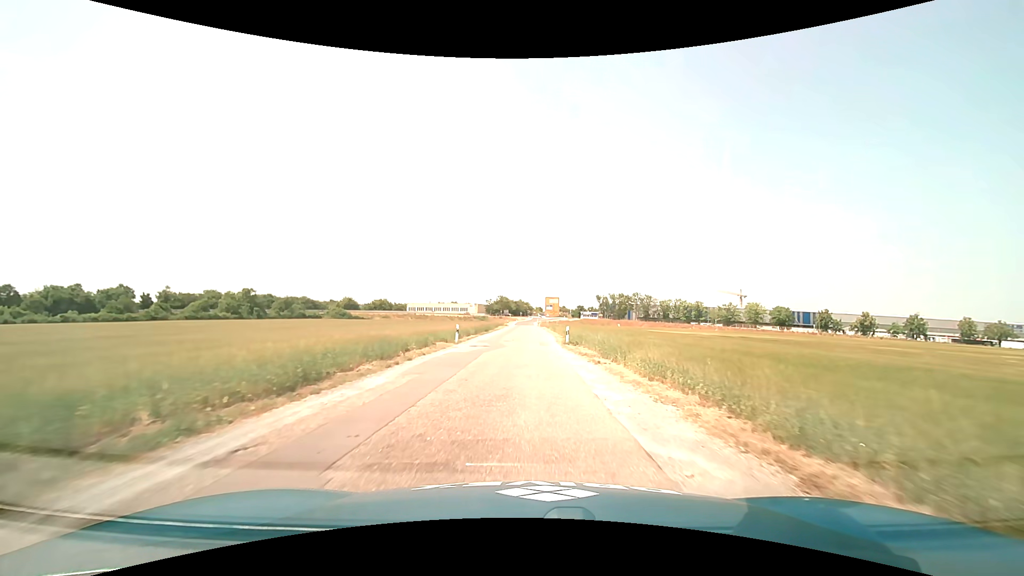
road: unclassified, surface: asphalt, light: Day
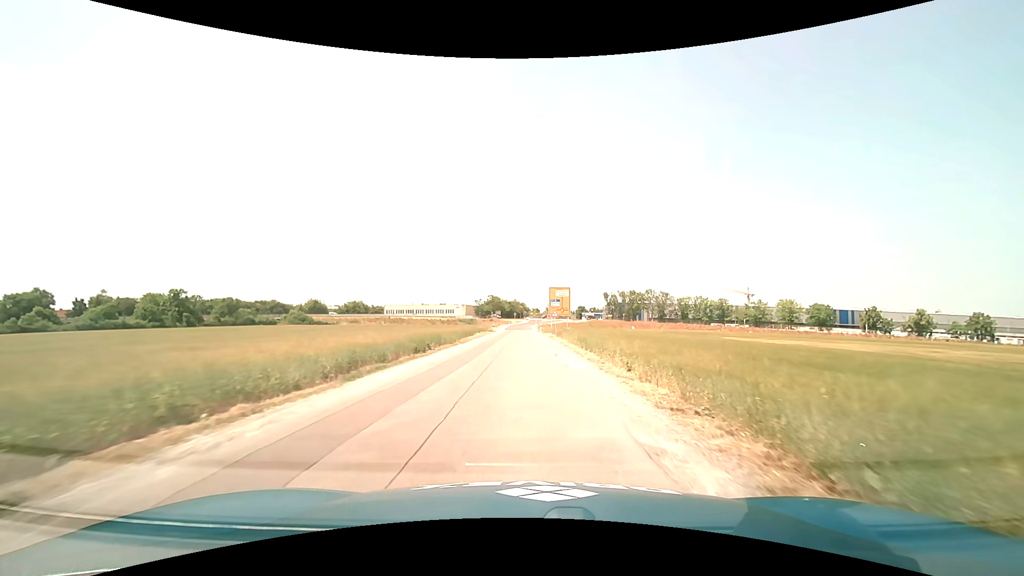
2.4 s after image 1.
(-0.1, +31.5) m; 0°
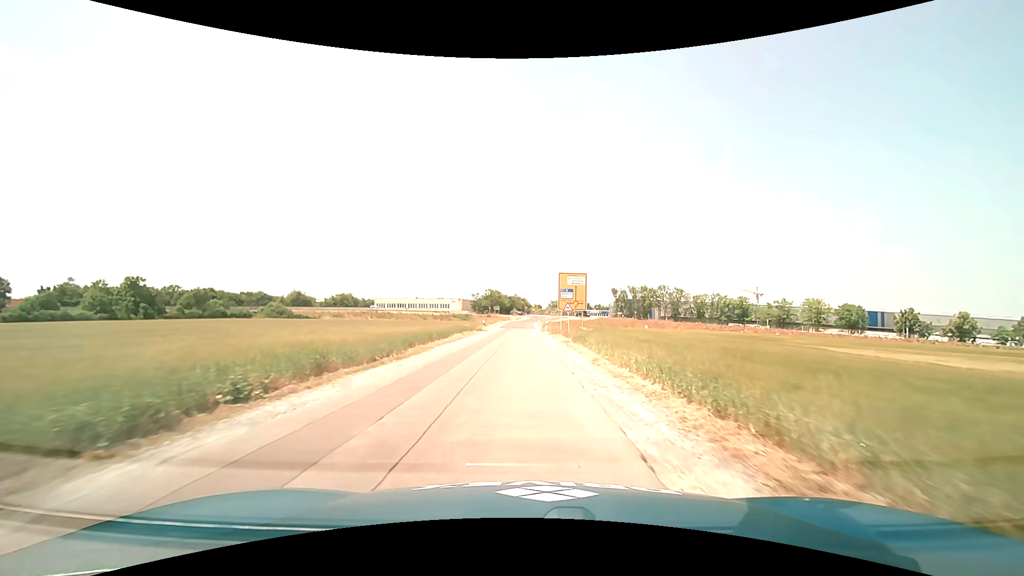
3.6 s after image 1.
(+0.1, +15.7) m; 0°
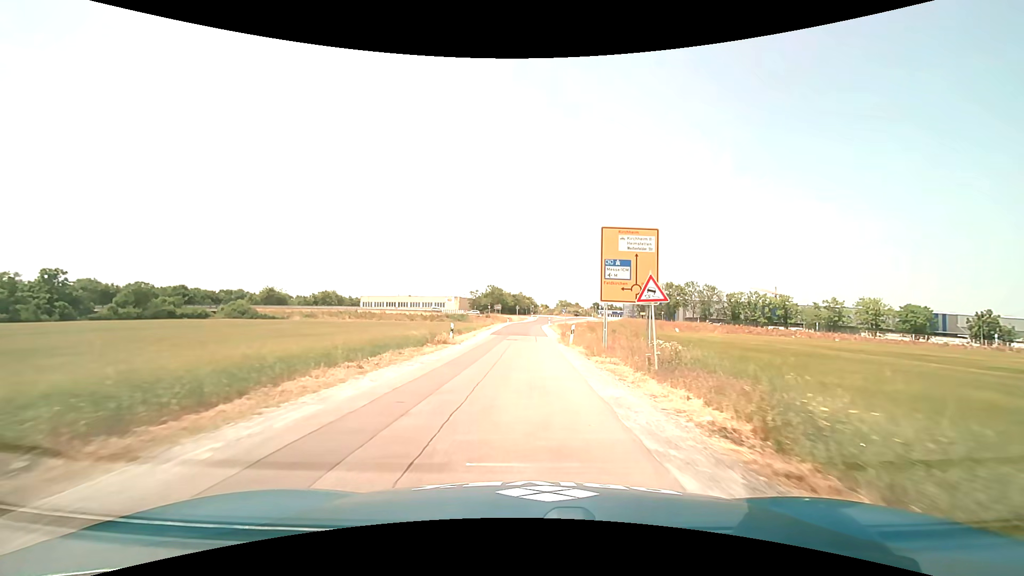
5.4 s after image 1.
(-0.1, +23.3) m; -1°
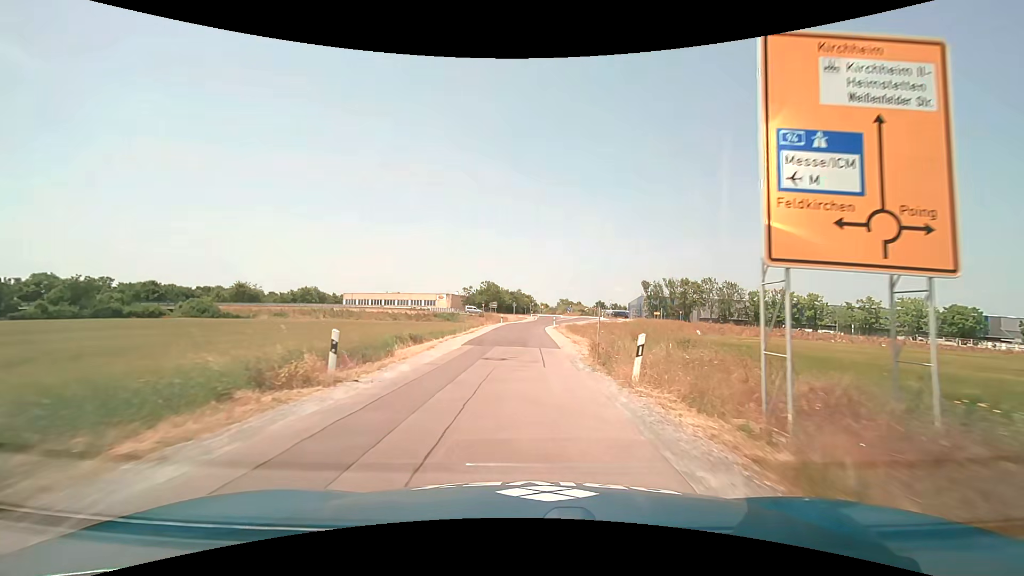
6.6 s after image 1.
(0.0, +15.3) m; 0°
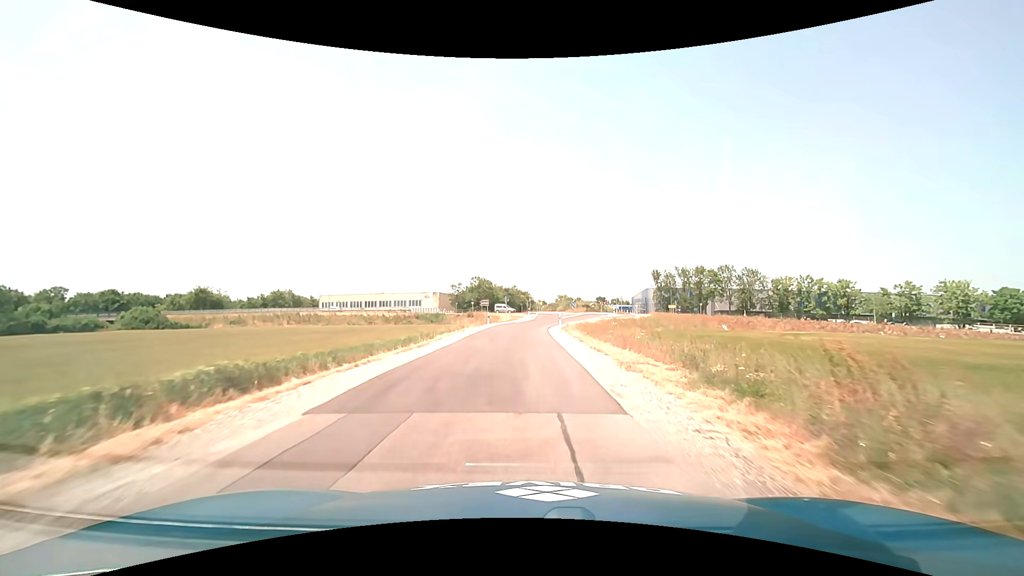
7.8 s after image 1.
(+0.1, +15.0) m; +1°
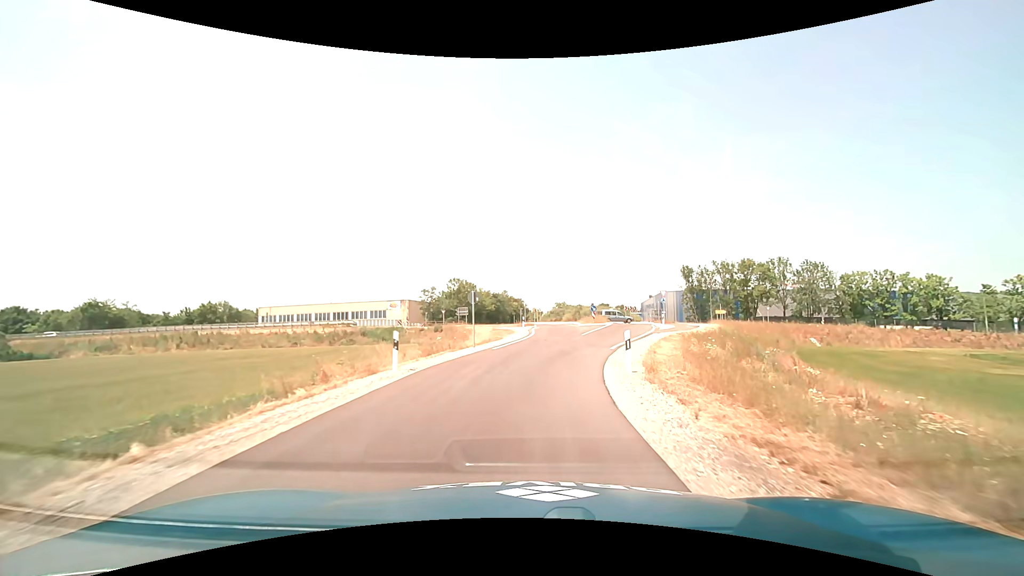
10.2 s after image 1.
(-0.4, +28.3) m; 0°
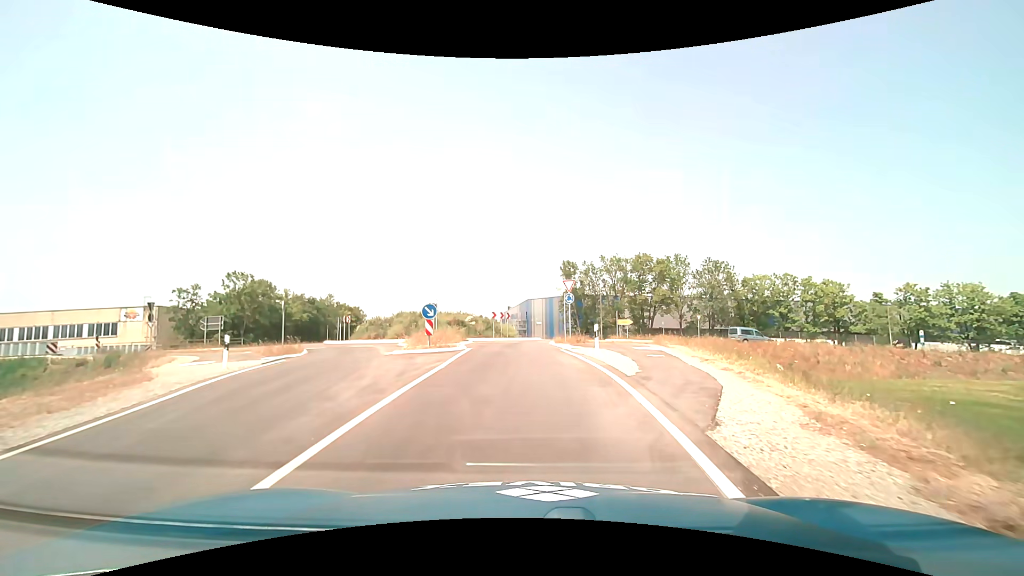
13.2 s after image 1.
(+3.9, +27.8) m; +17°
(0, +10) (-1, +20) (-1, +30) (+2, +40) (+3, +49) (-1, +58) (-8, +65) (-15, +73) (-21, +81) (-25, +90) m
